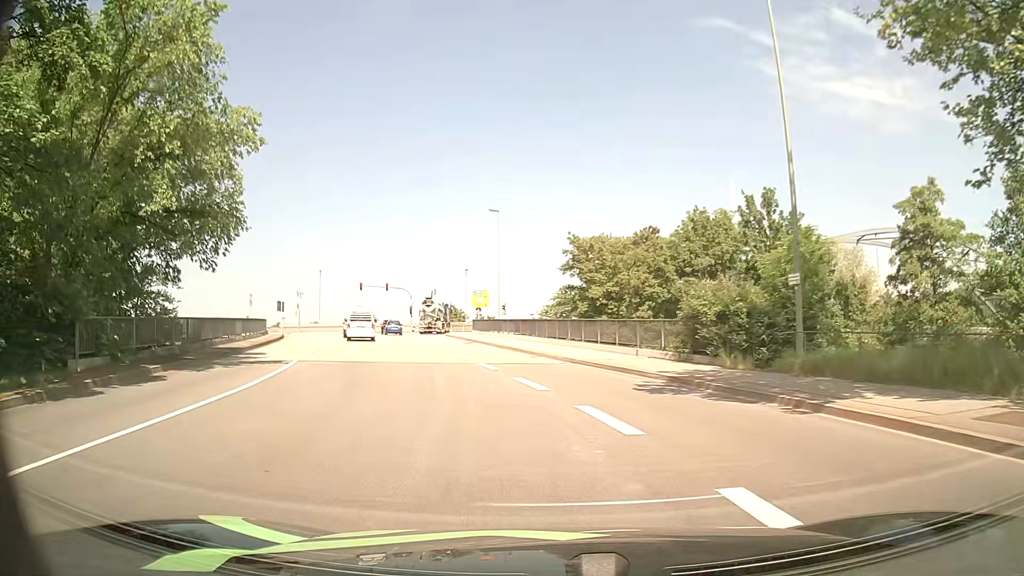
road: primary_link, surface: asphalt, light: Day
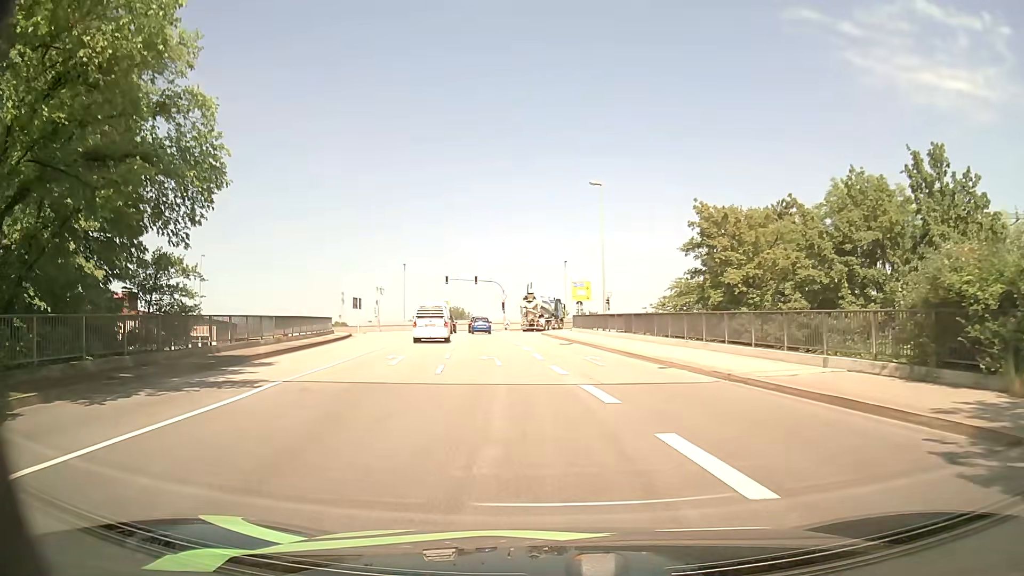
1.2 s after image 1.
(-0.8, +9.0) m; -10°
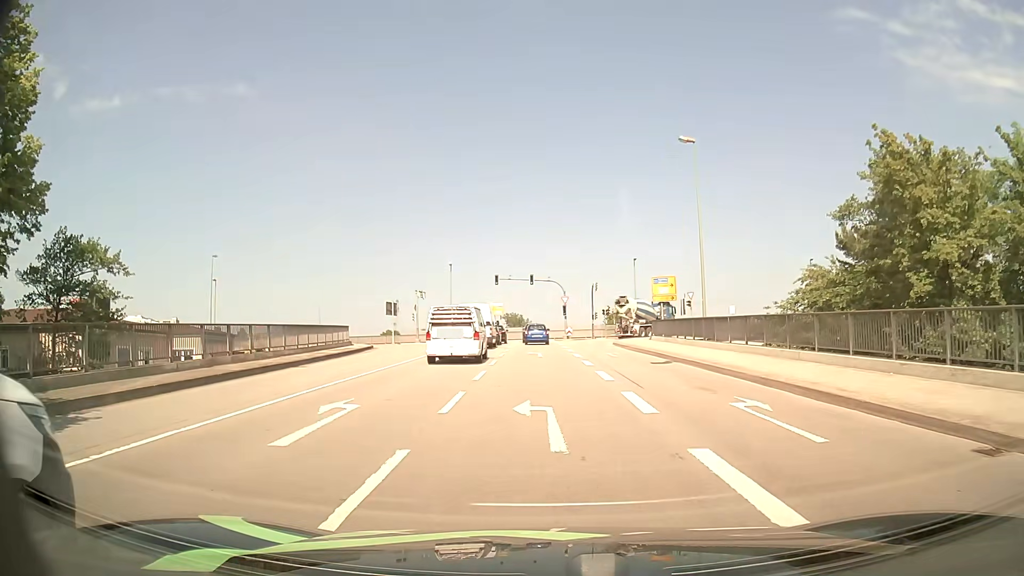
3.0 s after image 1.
(-0.6, +12.3) m; -5°
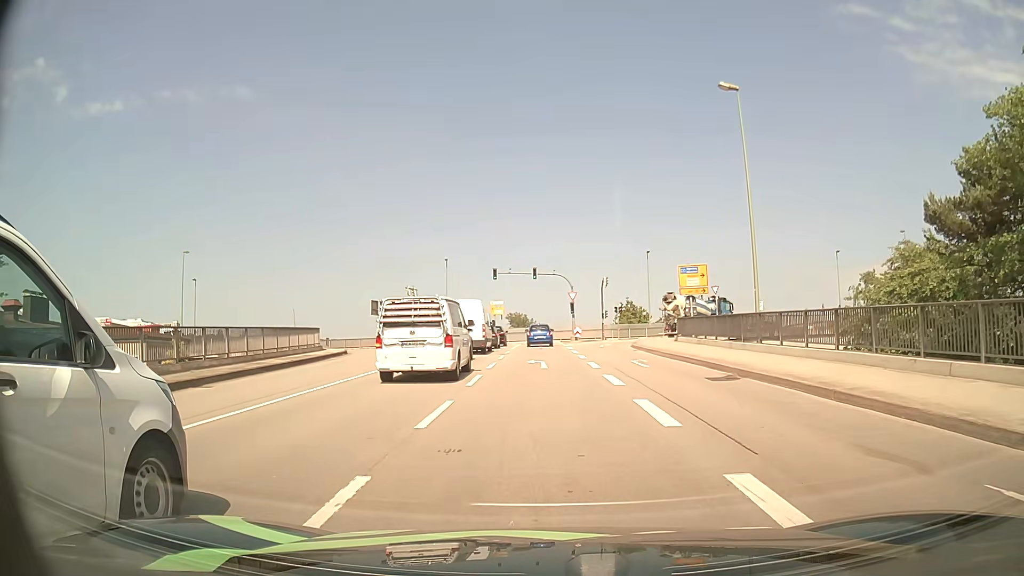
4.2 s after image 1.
(0.0, +7.7) m; -1°
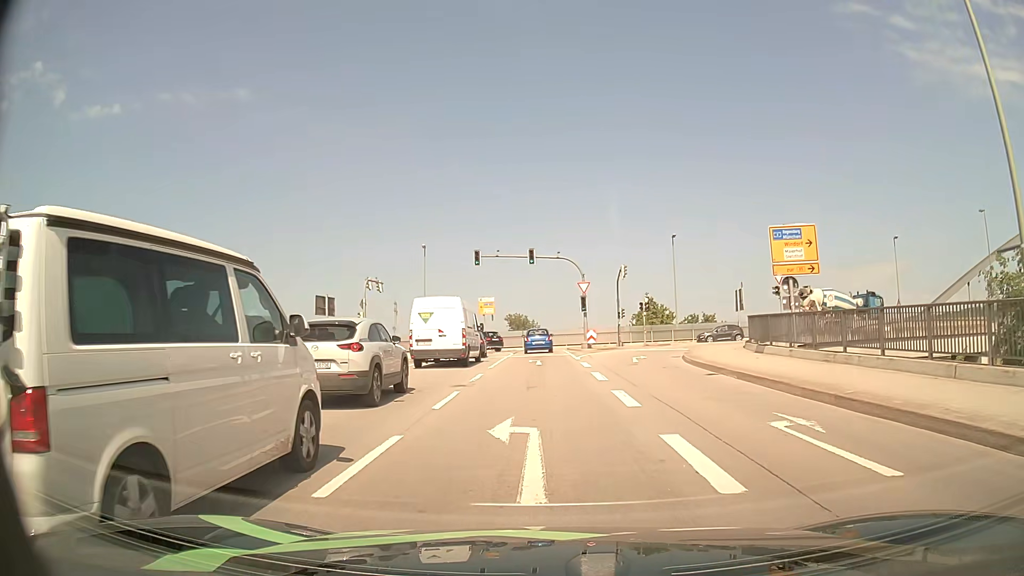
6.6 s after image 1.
(+0.1, +15.5) m; 0°
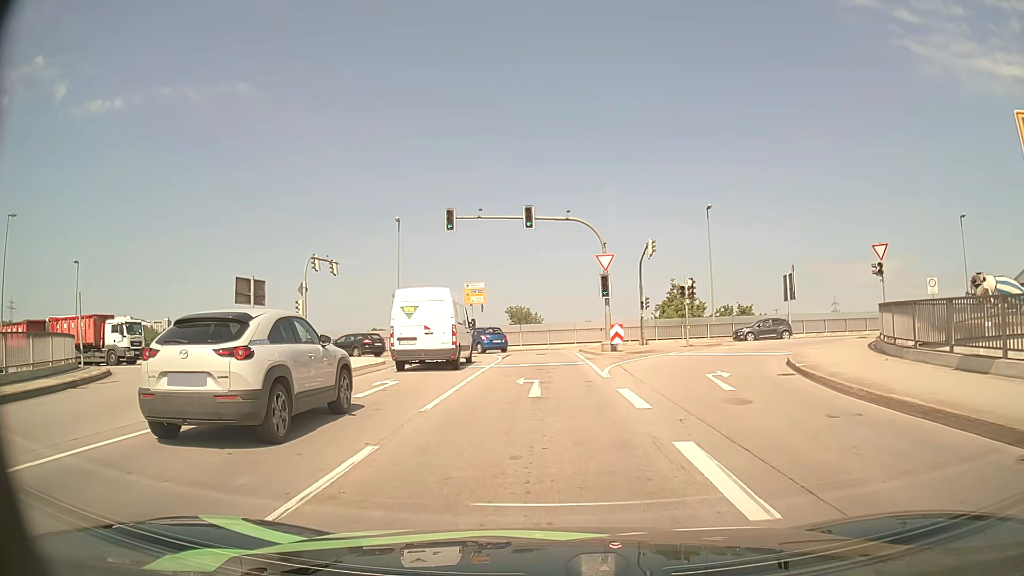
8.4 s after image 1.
(0.0, +13.0) m; 0°
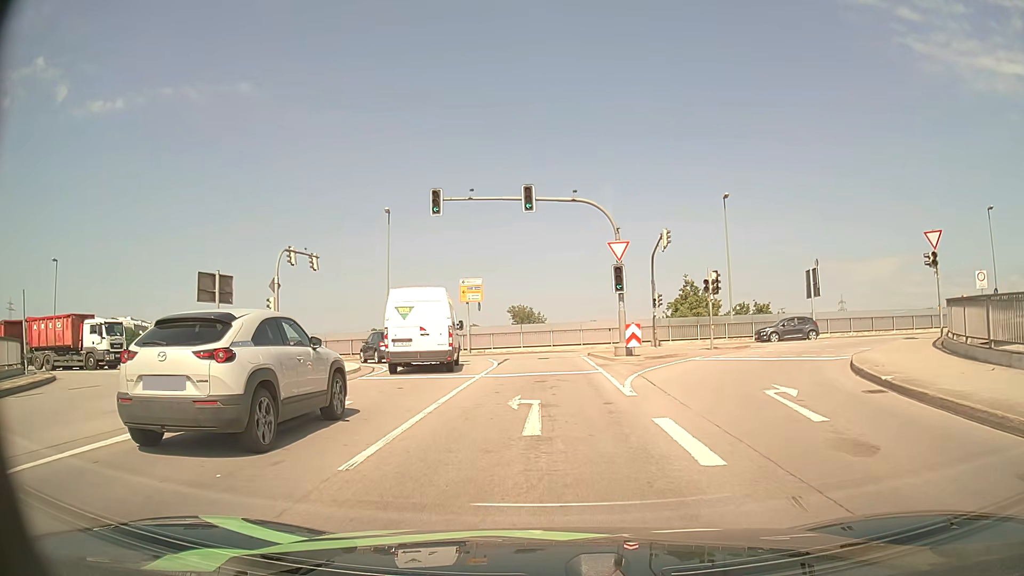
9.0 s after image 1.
(0.0, +4.3) m; 0°
